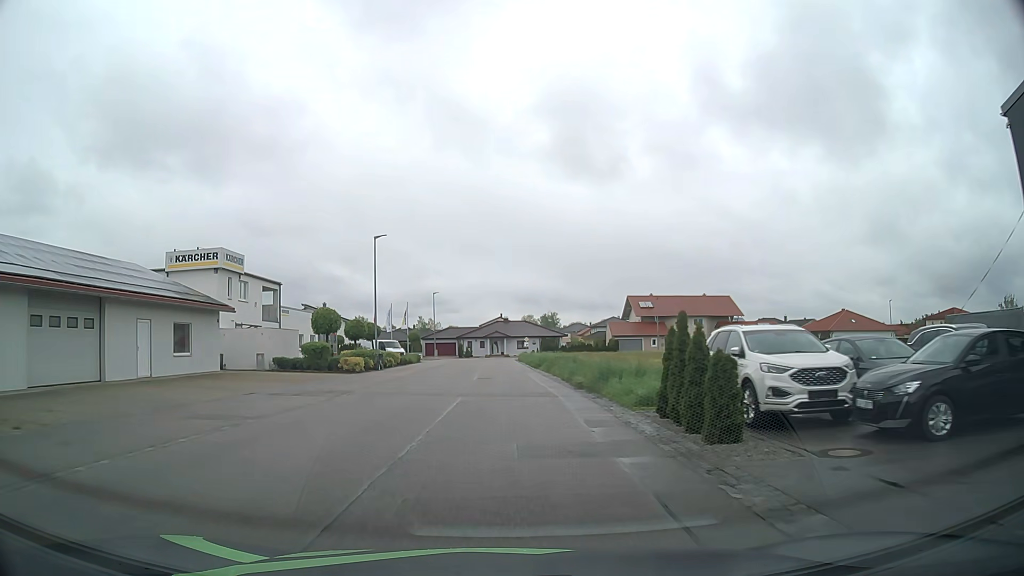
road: residential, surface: asphalt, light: Day
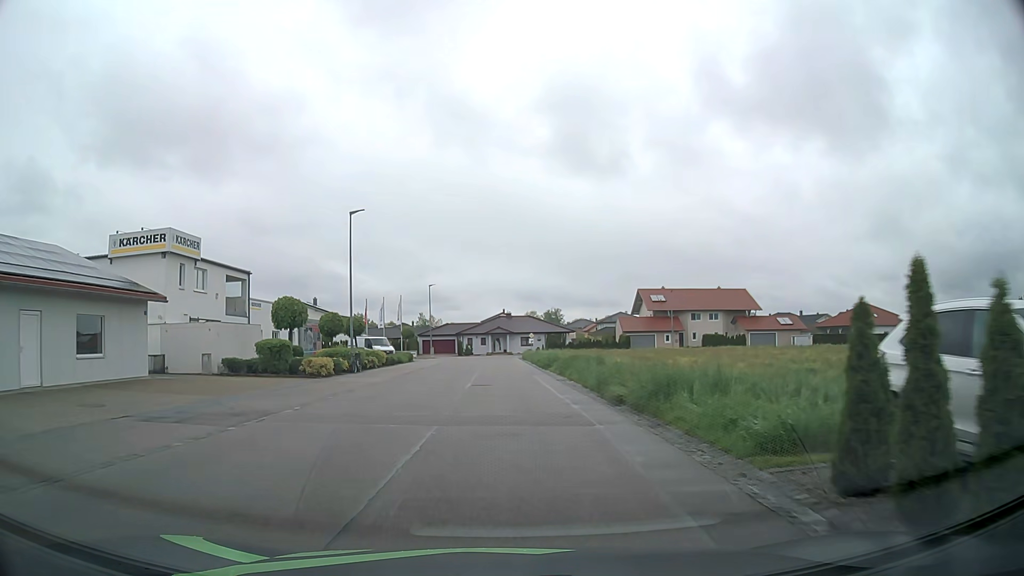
(-0.1, +7.2) m; -1°
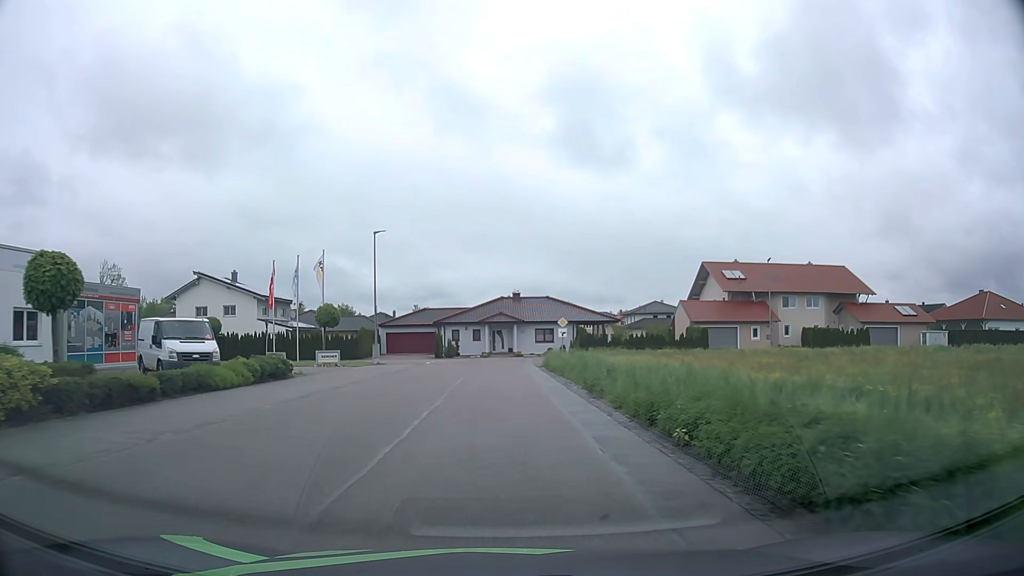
(-0.1, +34.3) m; 0°
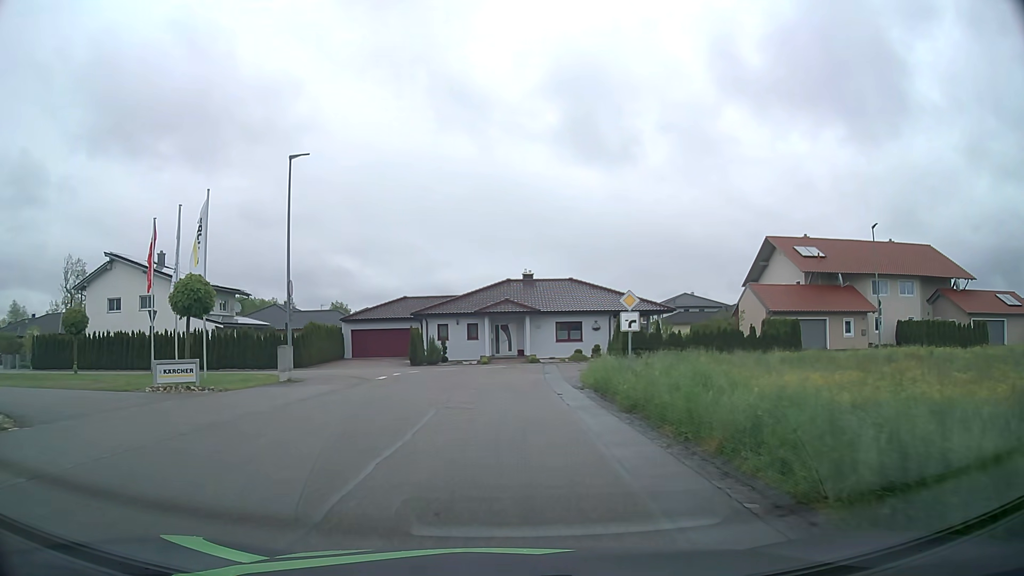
(0.0, +18.0) m; -1°
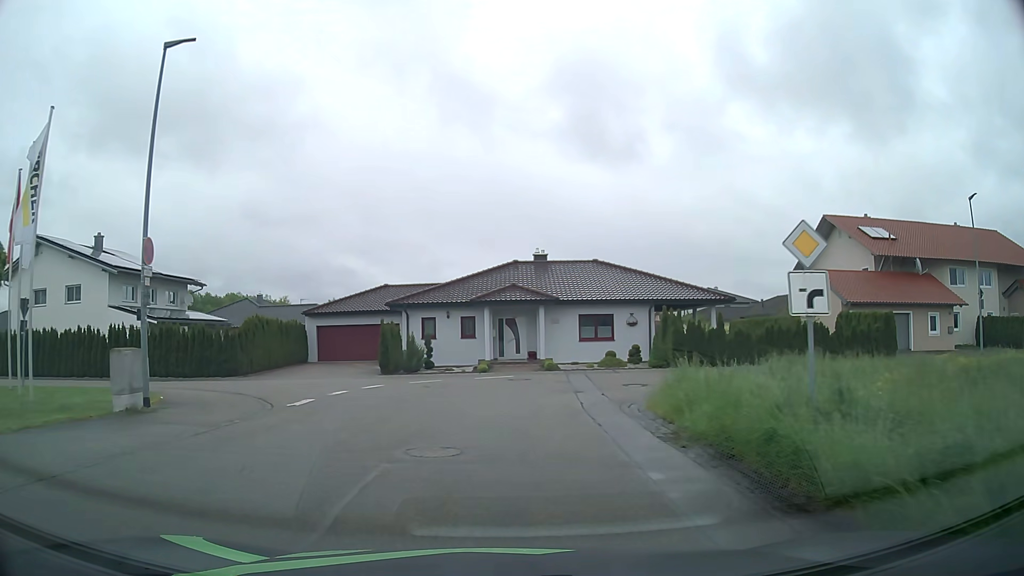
(0.0, +10.6) m; 0°
